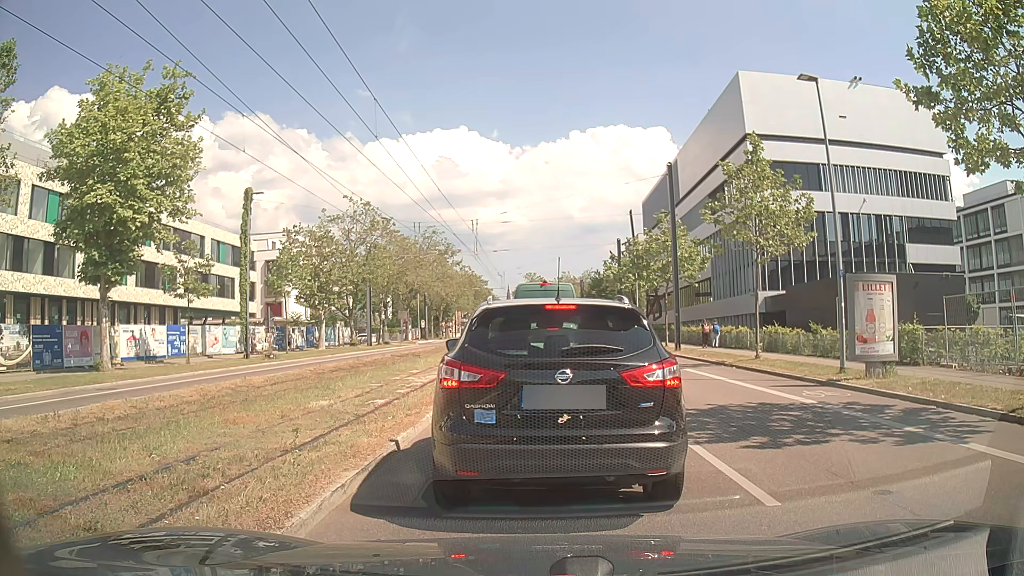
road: secondary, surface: asphalt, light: Day
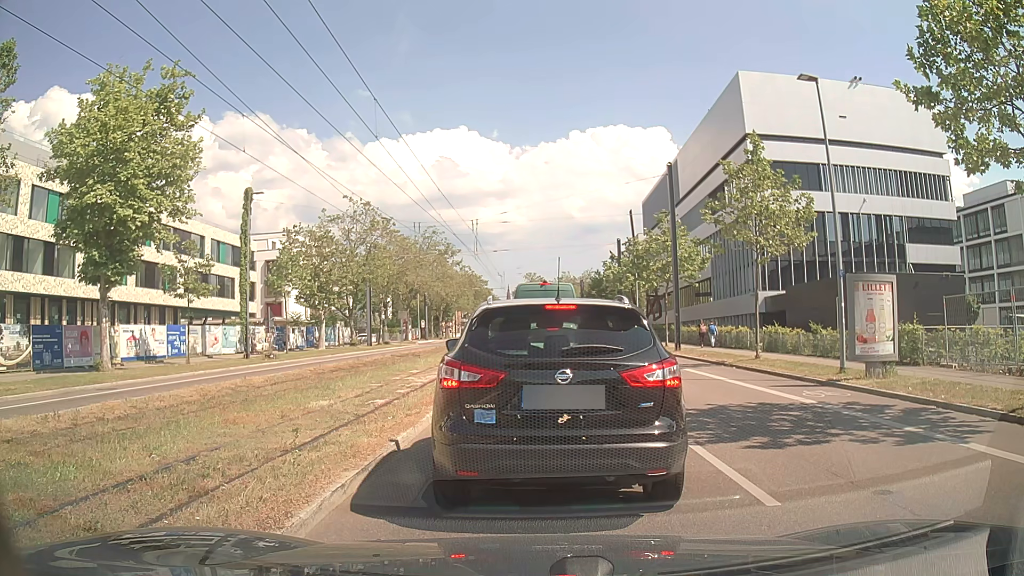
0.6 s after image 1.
(0.0, 0.0) m; 0°
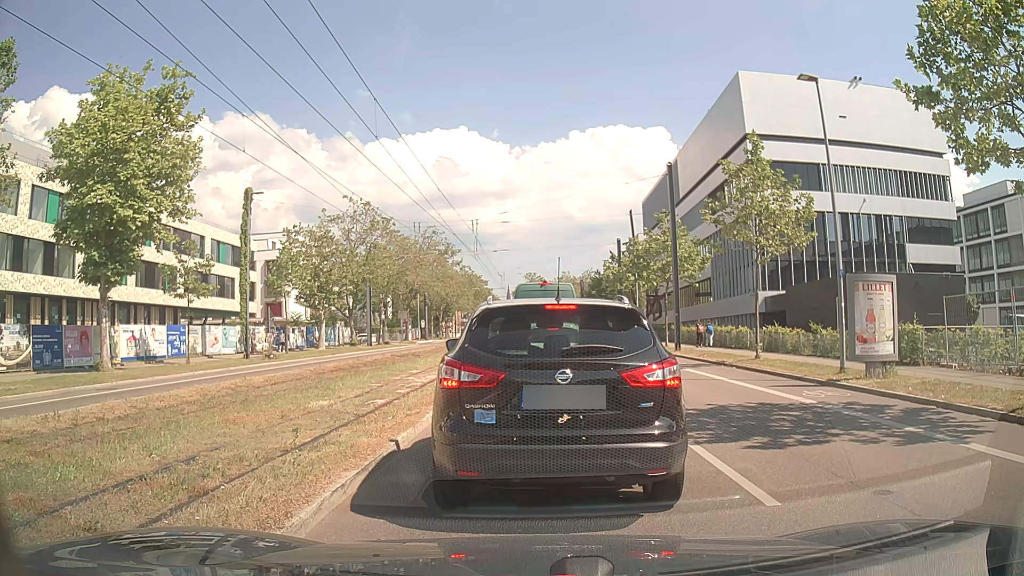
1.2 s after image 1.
(0.0, 0.0) m; 0°
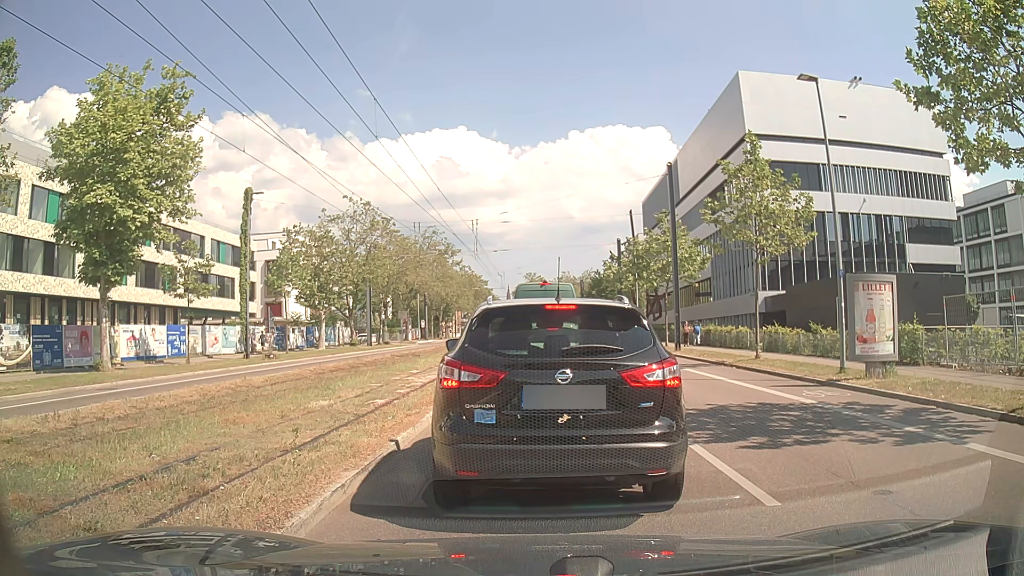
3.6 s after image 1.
(0.0, 0.0) m; 0°
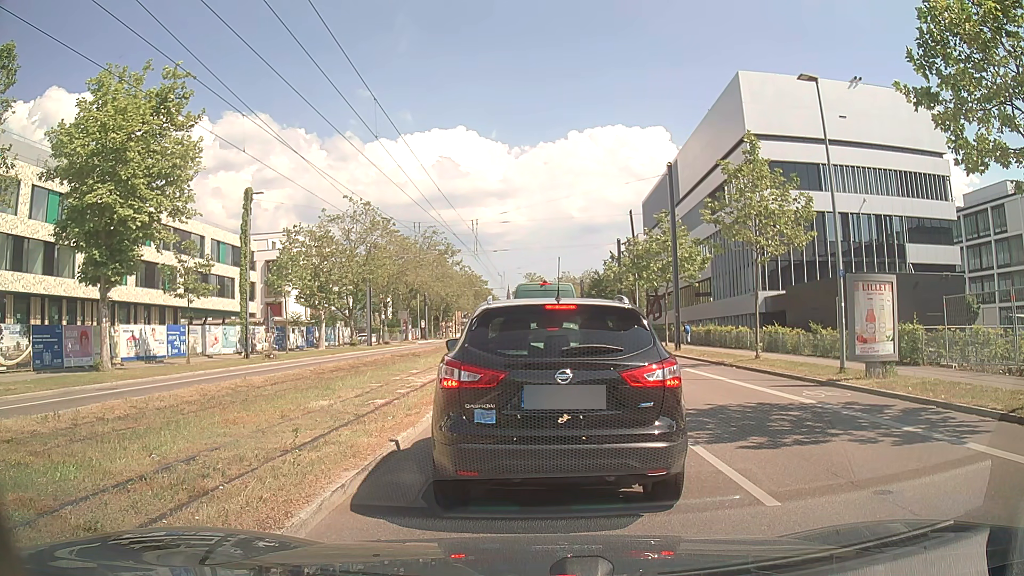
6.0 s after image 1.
(0.0, 0.0) m; 0°
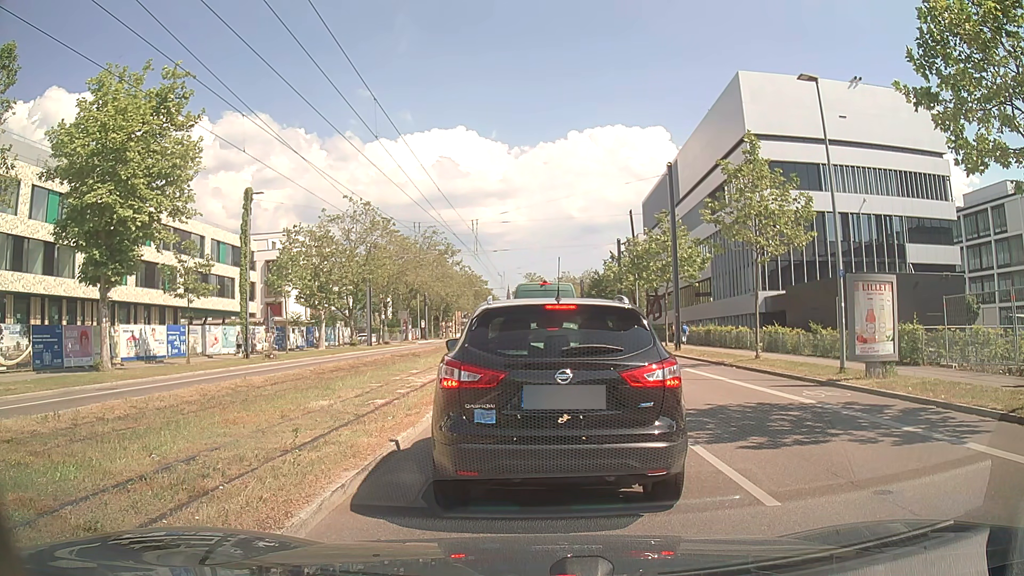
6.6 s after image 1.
(0.0, 0.0) m; 0°
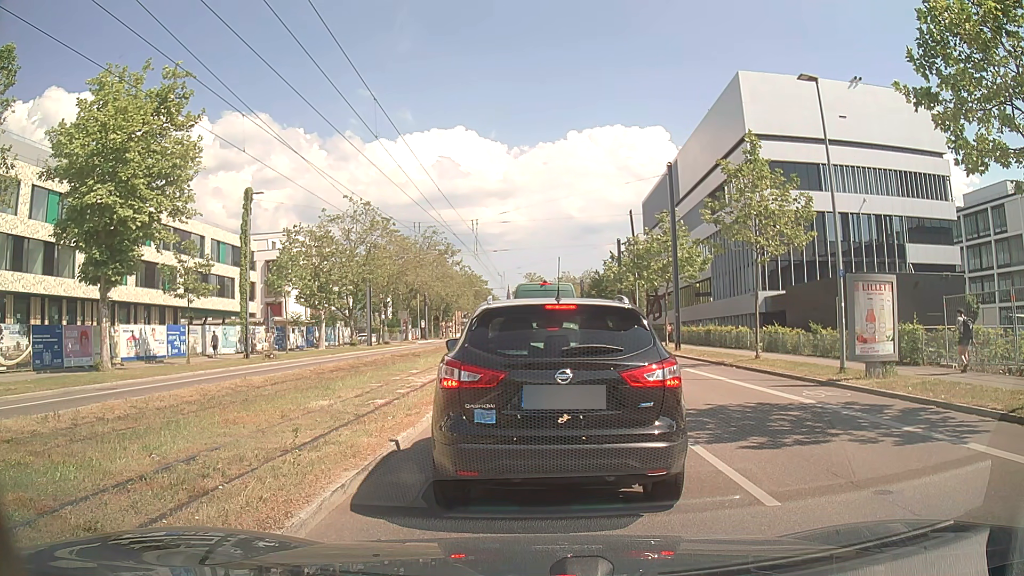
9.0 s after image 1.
(0.0, 0.0) m; 0°
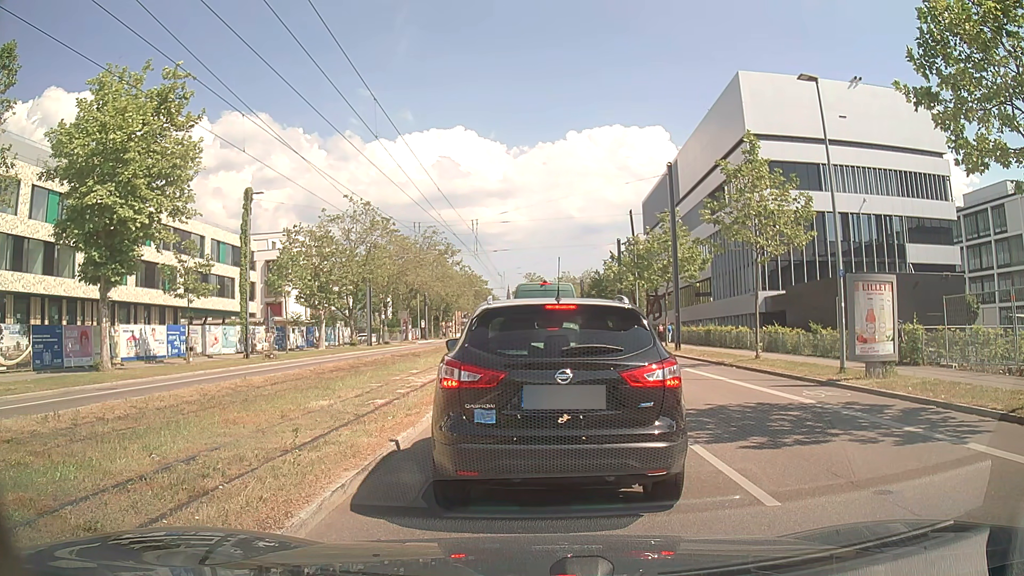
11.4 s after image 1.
(0.0, 0.0) m; 0°
